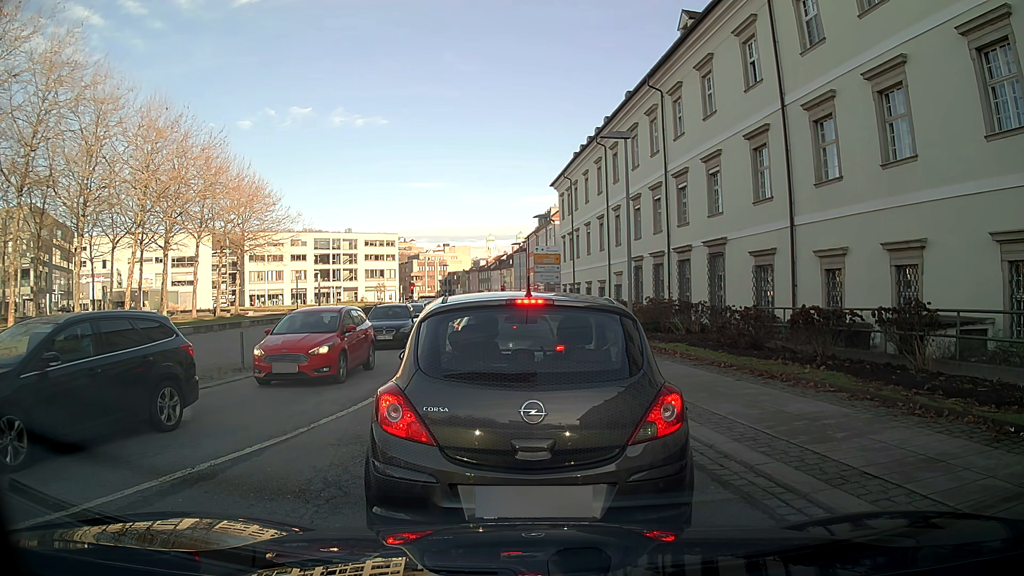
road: tertiary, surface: asphalt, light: Day
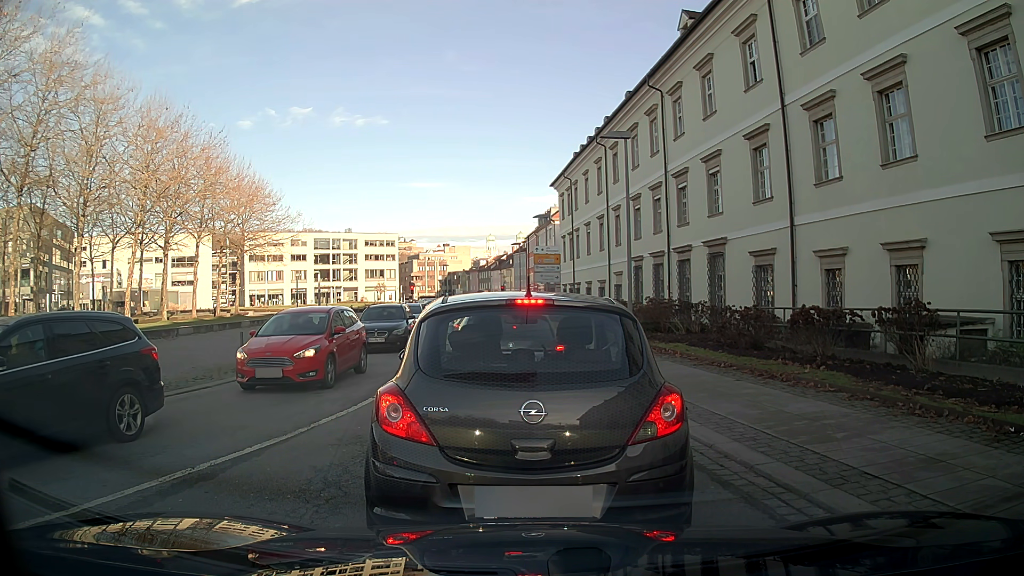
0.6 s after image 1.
(0.0, 0.0) m; 0°
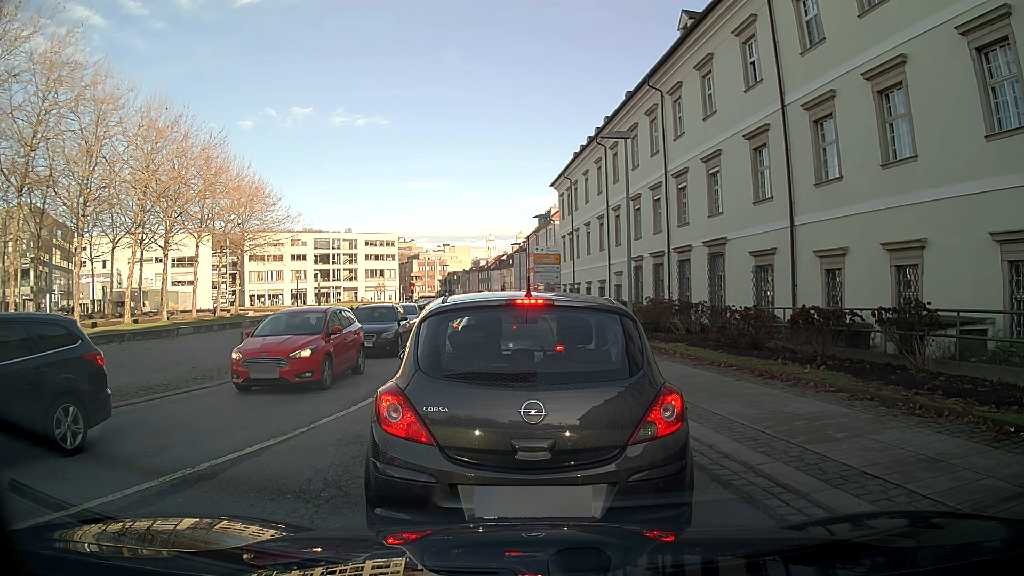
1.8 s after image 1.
(0.0, 0.0) m; 0°
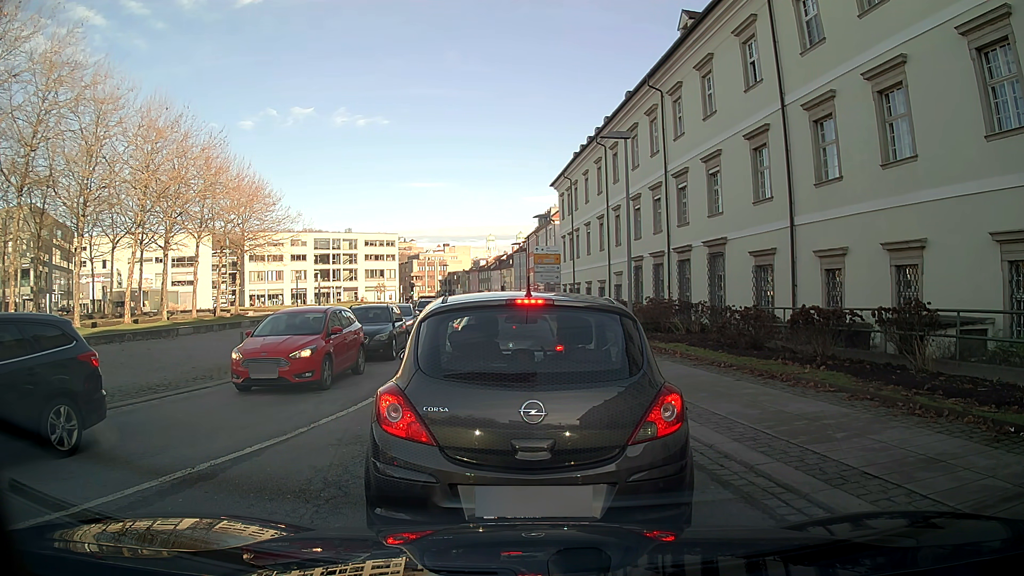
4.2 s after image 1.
(0.0, 0.0) m; 0°
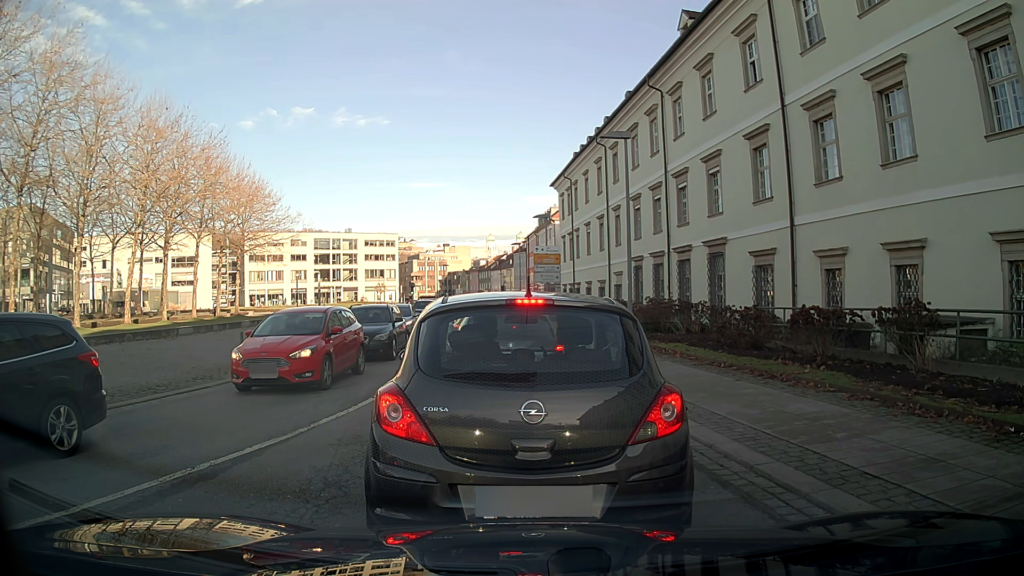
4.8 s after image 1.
(0.0, 0.0) m; 0°
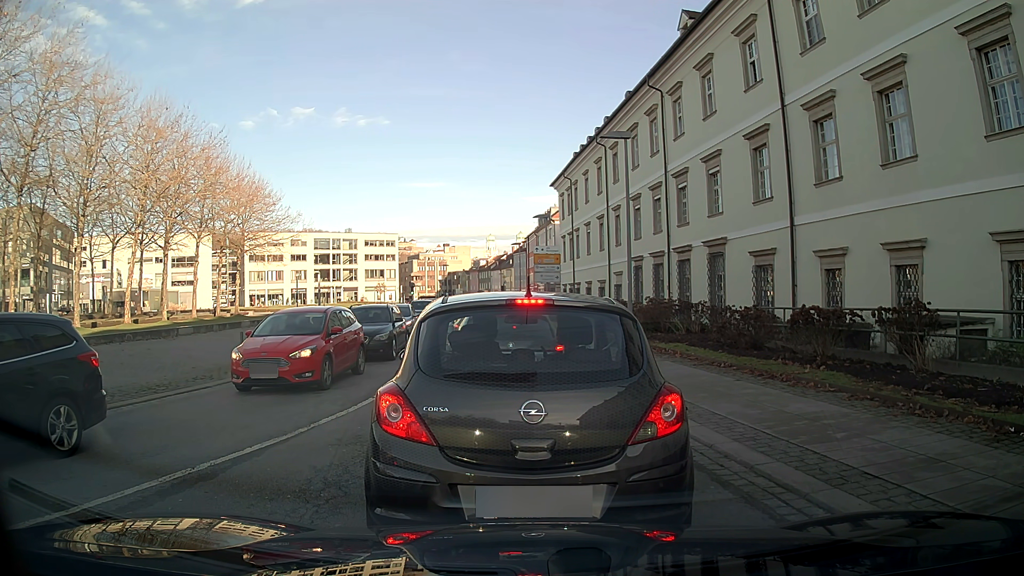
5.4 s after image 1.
(0.0, 0.0) m; 0°
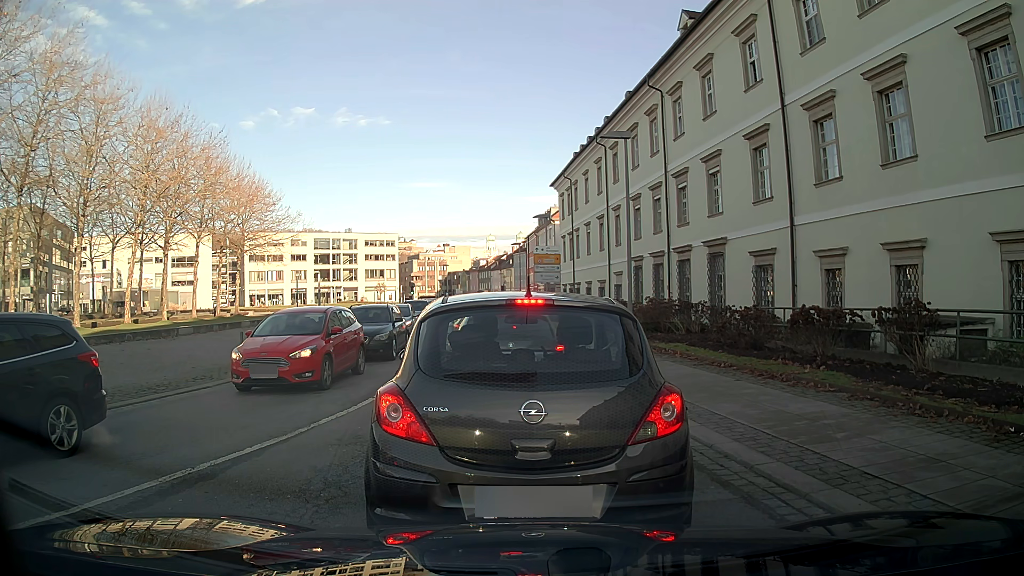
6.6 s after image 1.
(0.0, 0.0) m; 0°
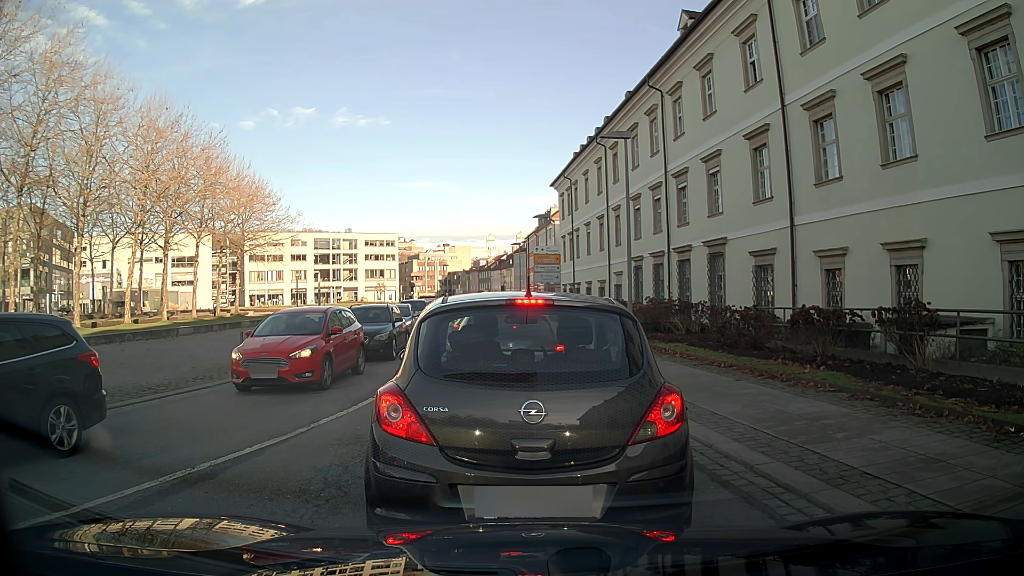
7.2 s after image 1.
(0.0, 0.0) m; 0°
